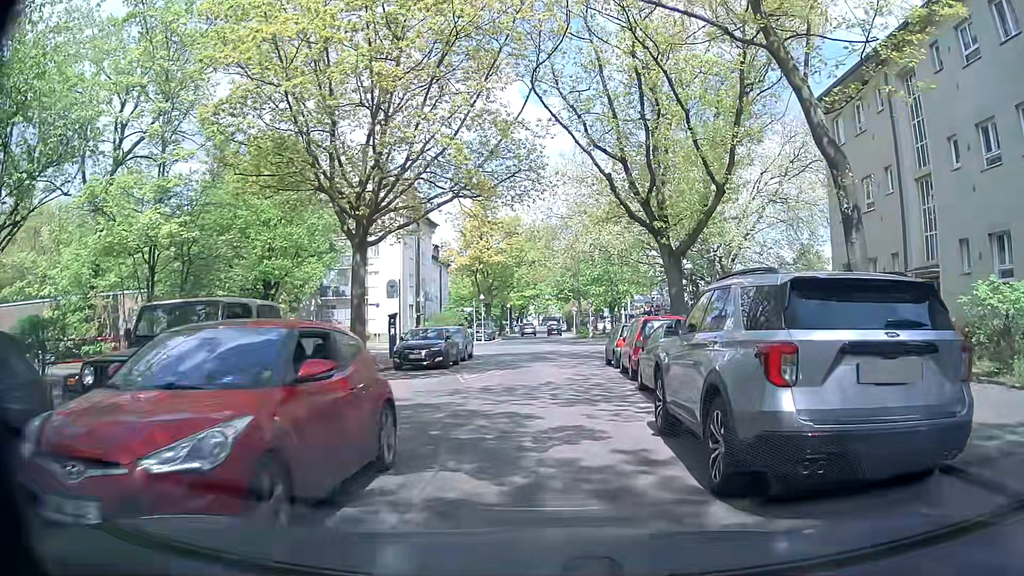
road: residential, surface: concrete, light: Day
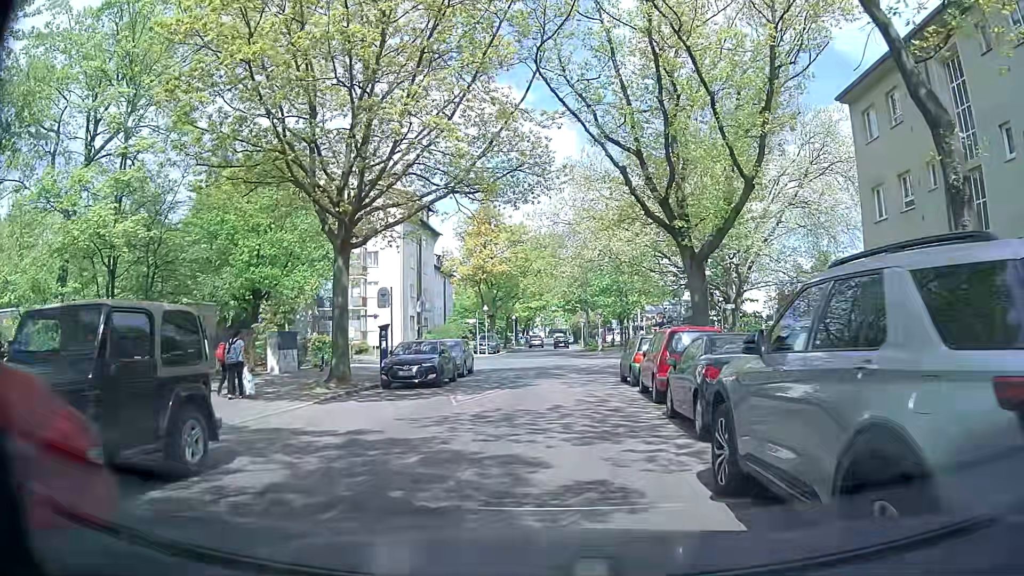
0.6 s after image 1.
(0.0, +2.8) m; -2°
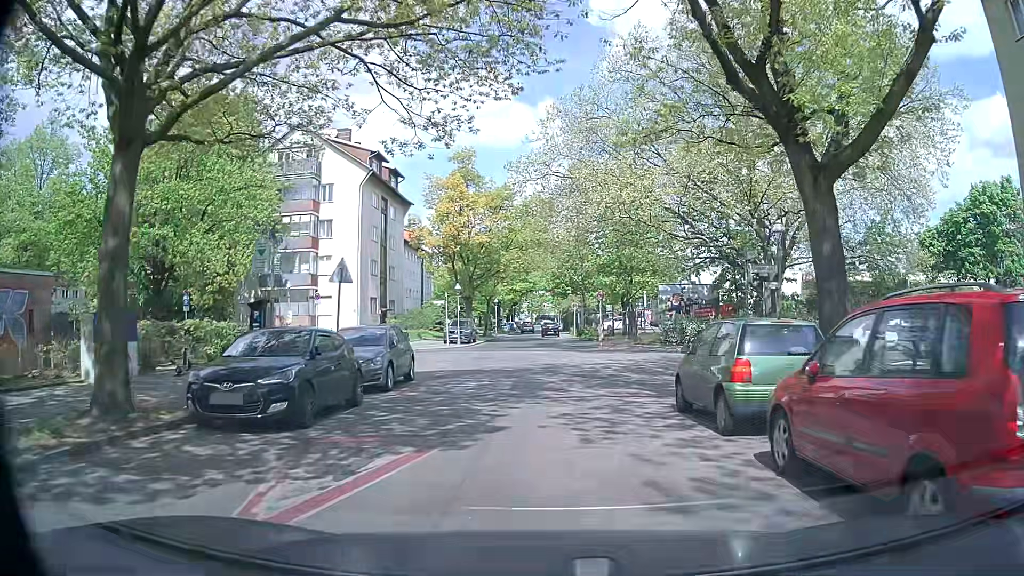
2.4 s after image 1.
(+0.3, +10.9) m; +2°
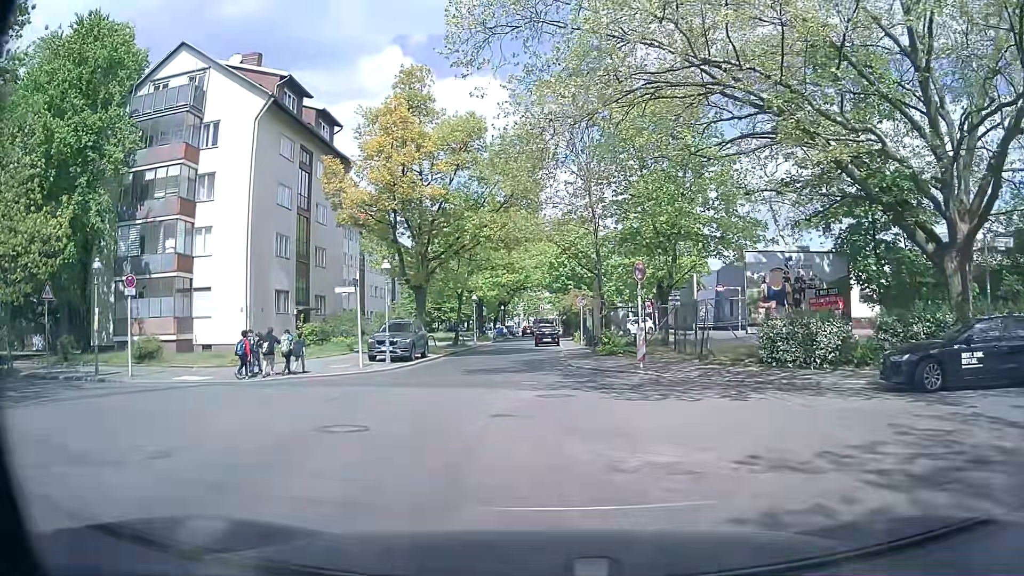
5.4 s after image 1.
(+0.3, +18.8) m; 0°
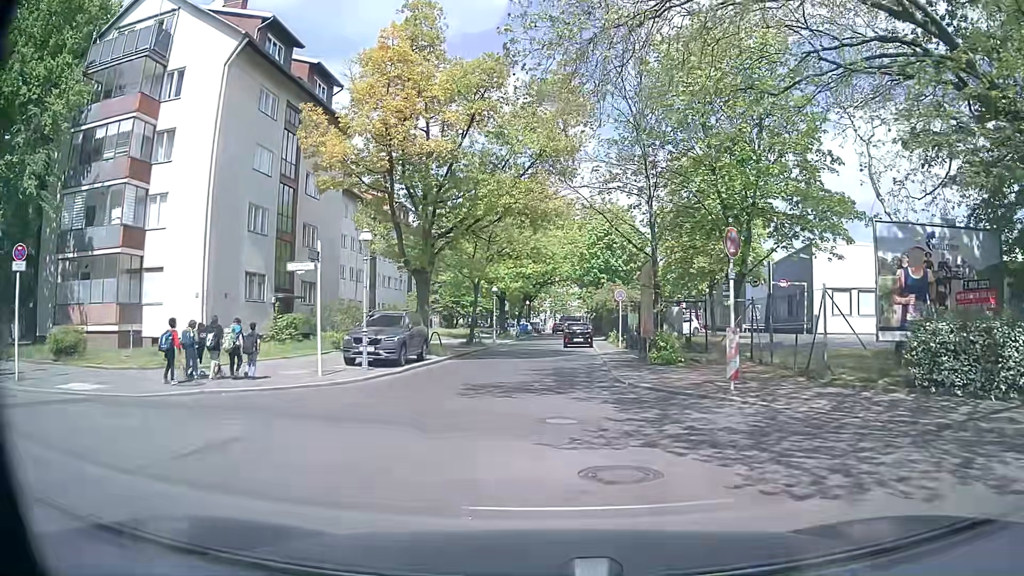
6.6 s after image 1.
(-0.2, +7.3) m; -3°
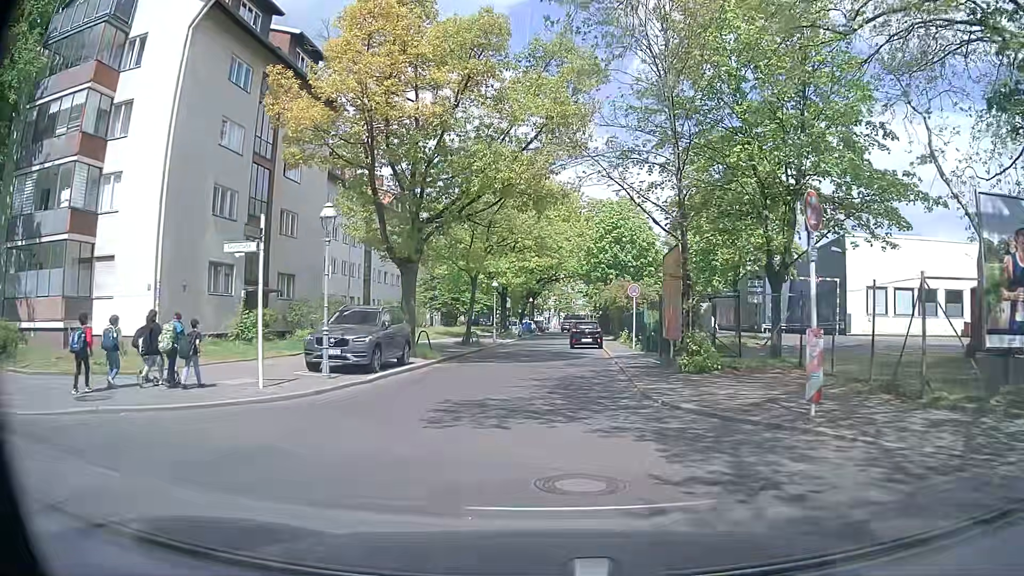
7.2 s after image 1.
(+0.1, +4.0) m; 0°
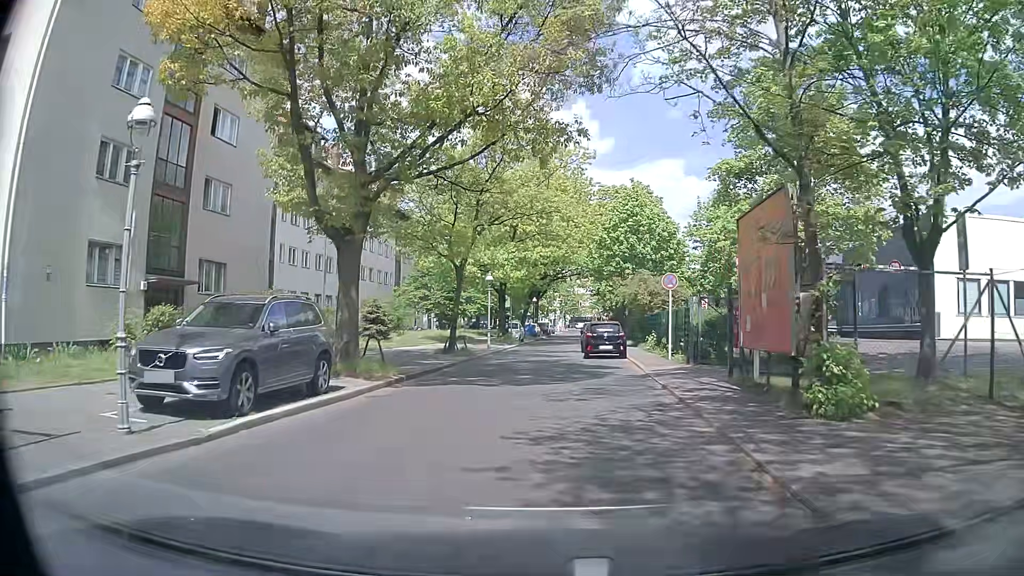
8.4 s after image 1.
(+0.1, +8.3) m; 0°
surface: asphalt
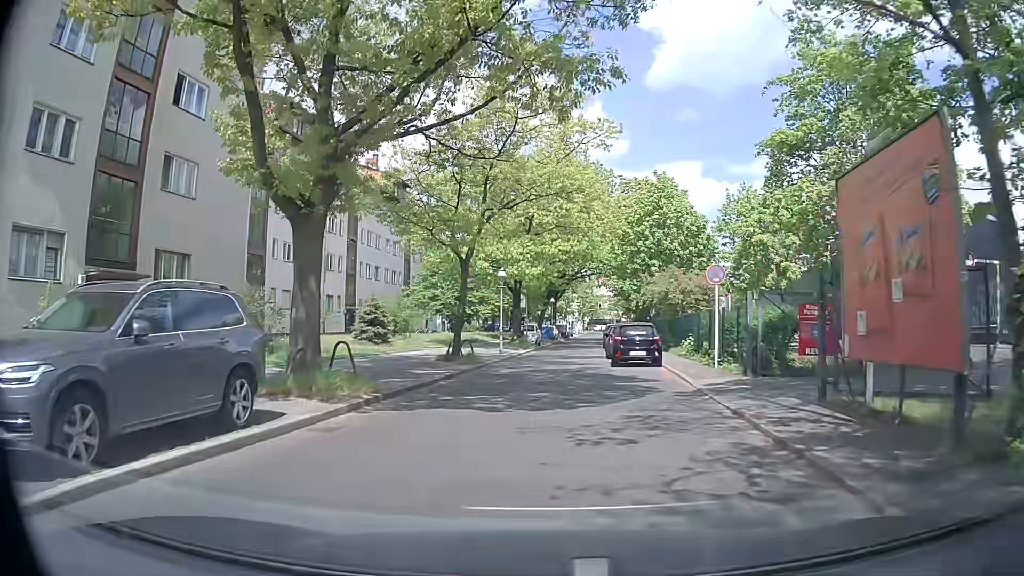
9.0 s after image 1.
(0.0, +4.2) m; -2°
(0, +10) (0, +20) (+1, +30) (+2, +40) (+3, +50) (+4, +60) (+5, +70) (+6, +80) (+7, +90) (+9, +99) m
